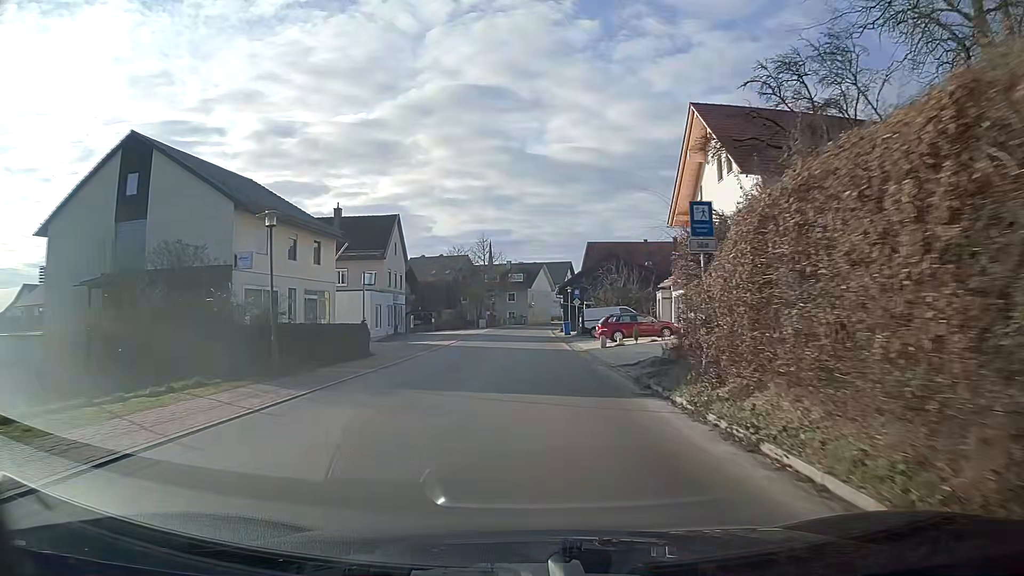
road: tertiary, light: Day
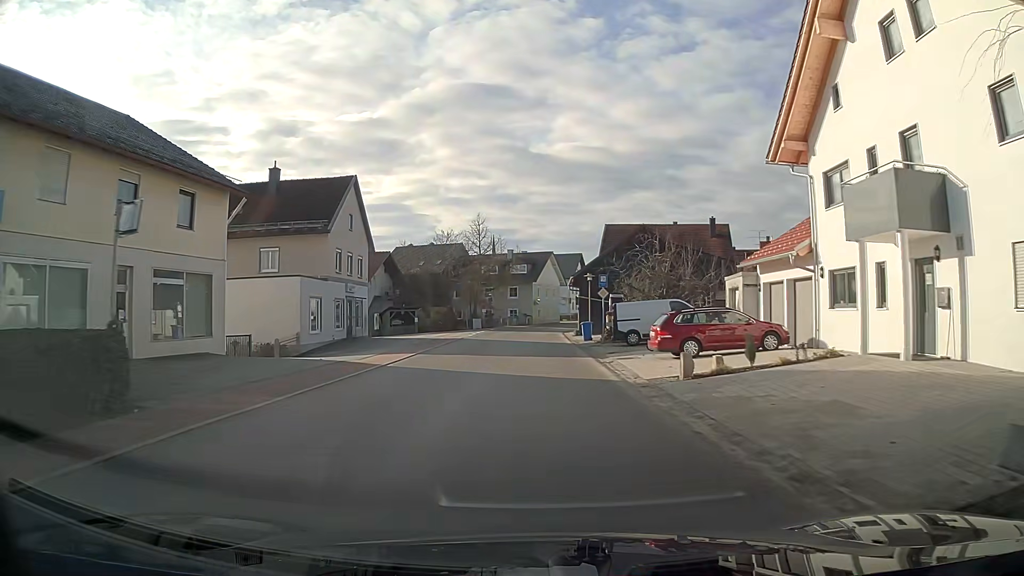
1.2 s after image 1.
(0.0, +15.6) m; 0°
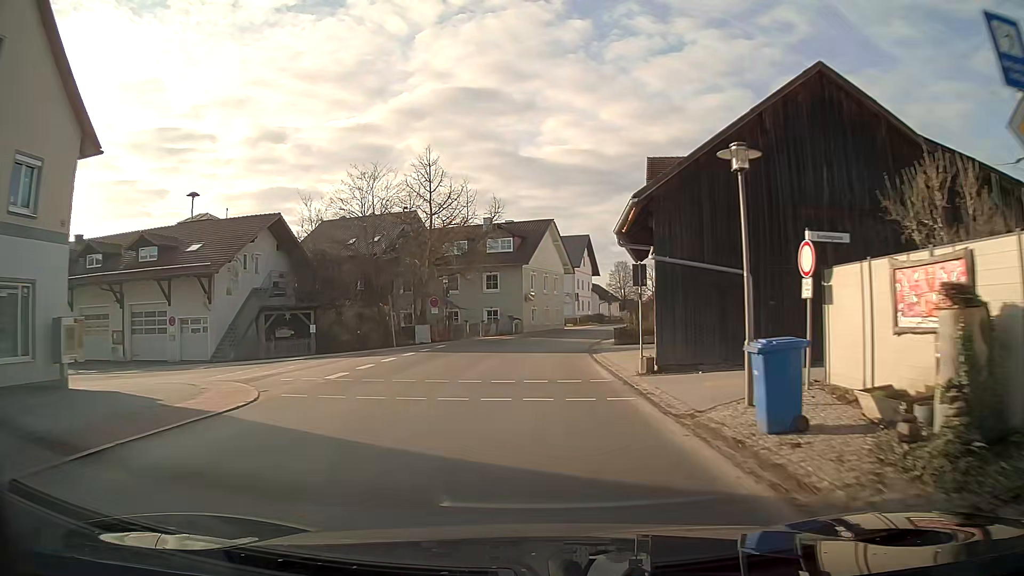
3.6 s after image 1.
(+0.1, +30.9) m; +1°
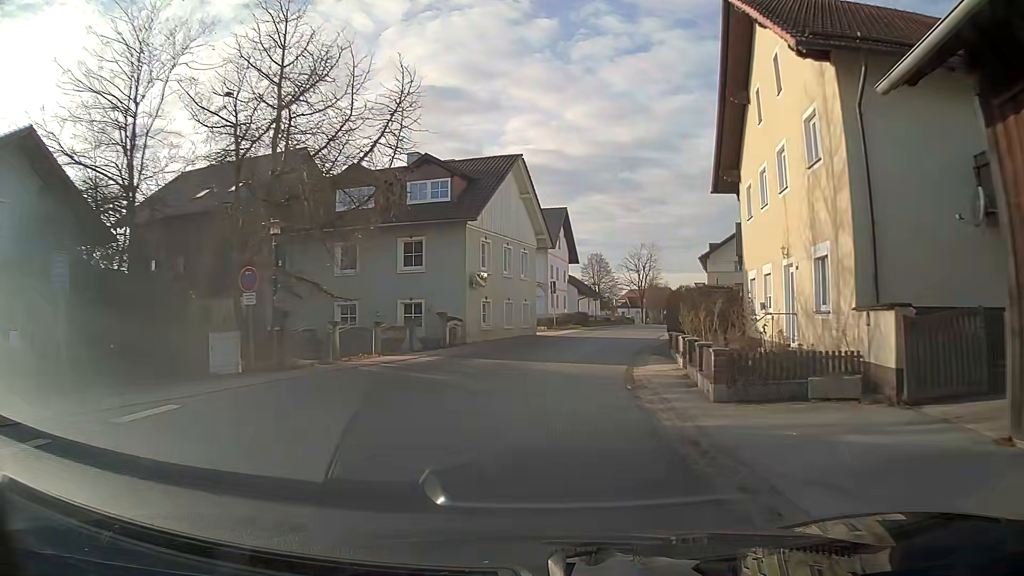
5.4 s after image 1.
(+0.6, +22.4) m; +4°
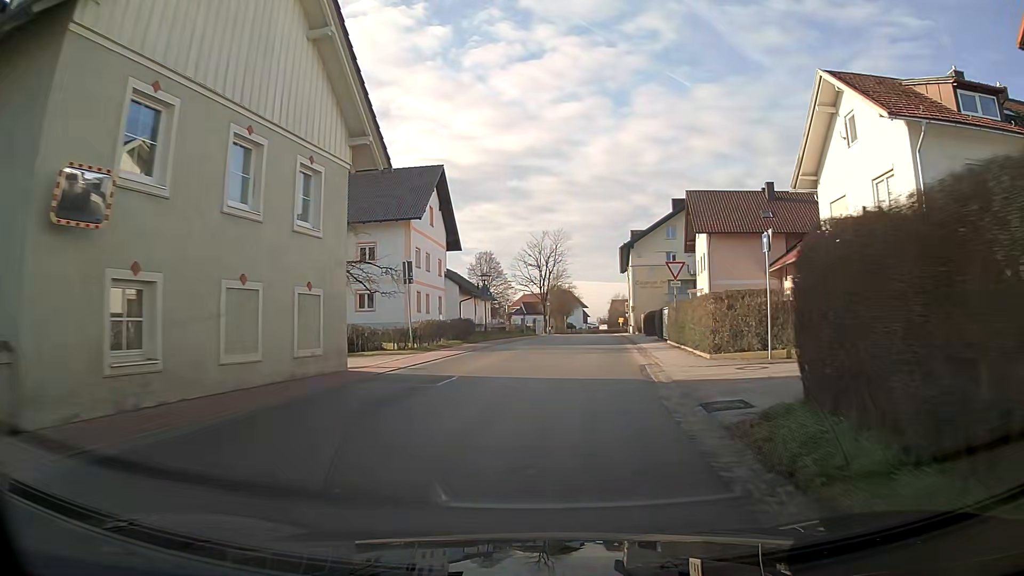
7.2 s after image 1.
(+1.8, +21.8) m; +9°
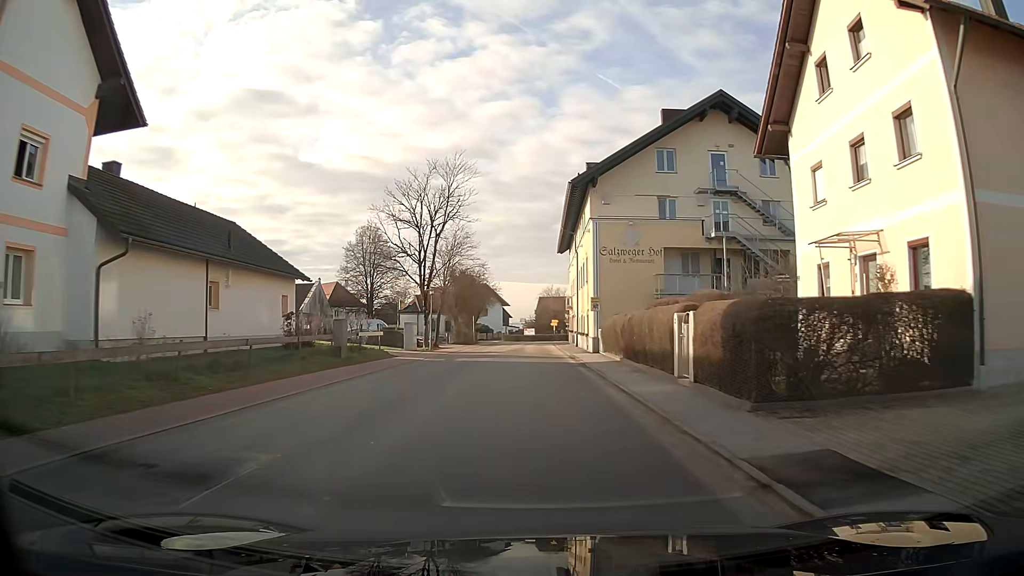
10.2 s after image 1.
(+2.3, +35.6) m; +5°
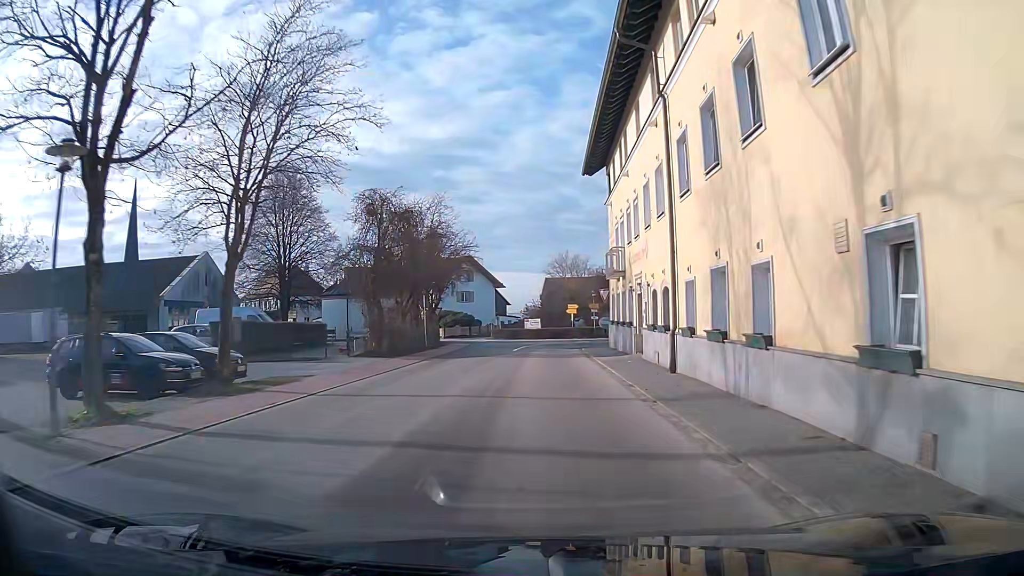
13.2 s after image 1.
(-0.1, +34.0) m; 0°
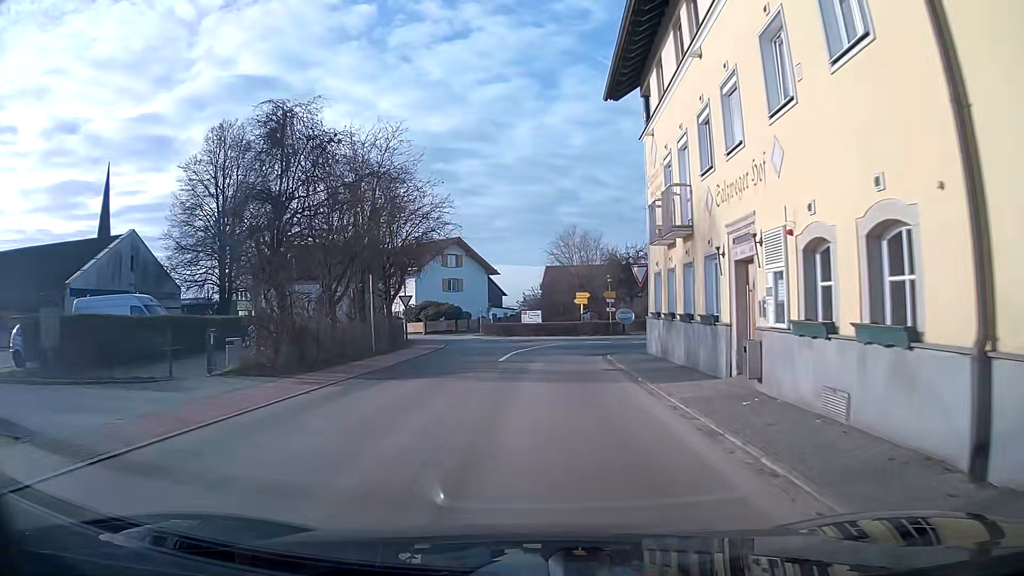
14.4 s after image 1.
(0.0, +12.1) m; 0°
